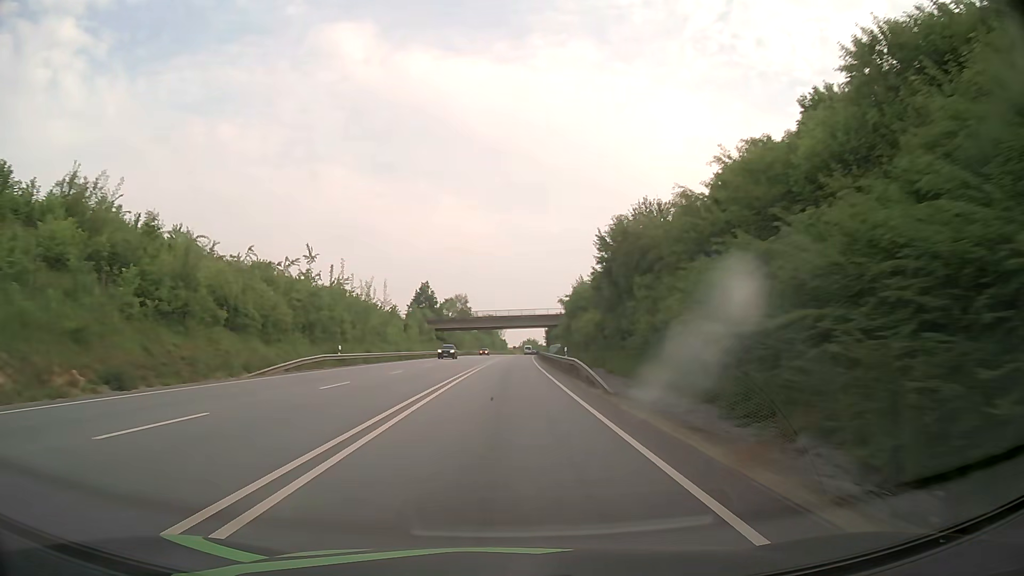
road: primary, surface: asphalt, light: Day
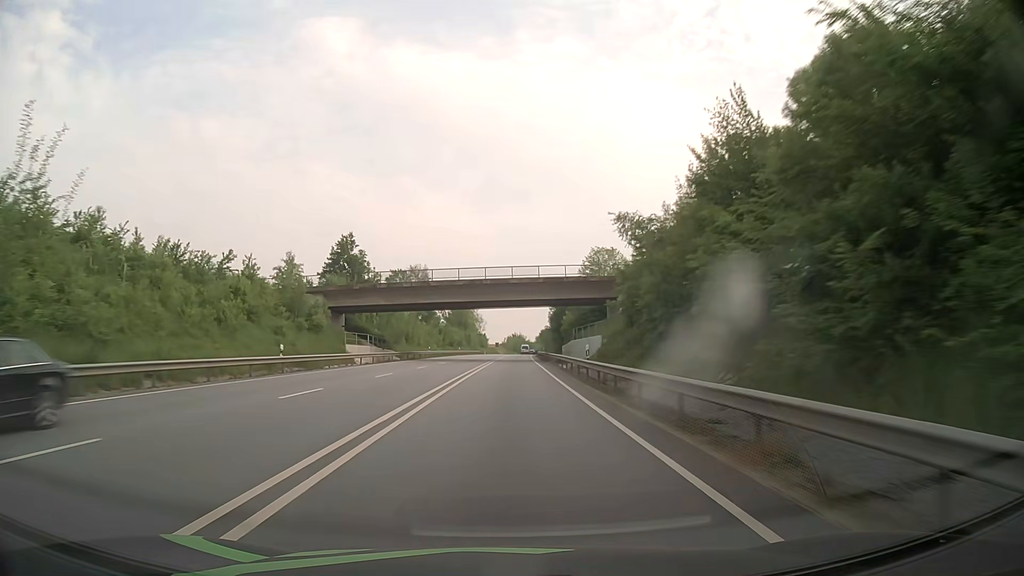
(+0.7, +63.4) m; +1°
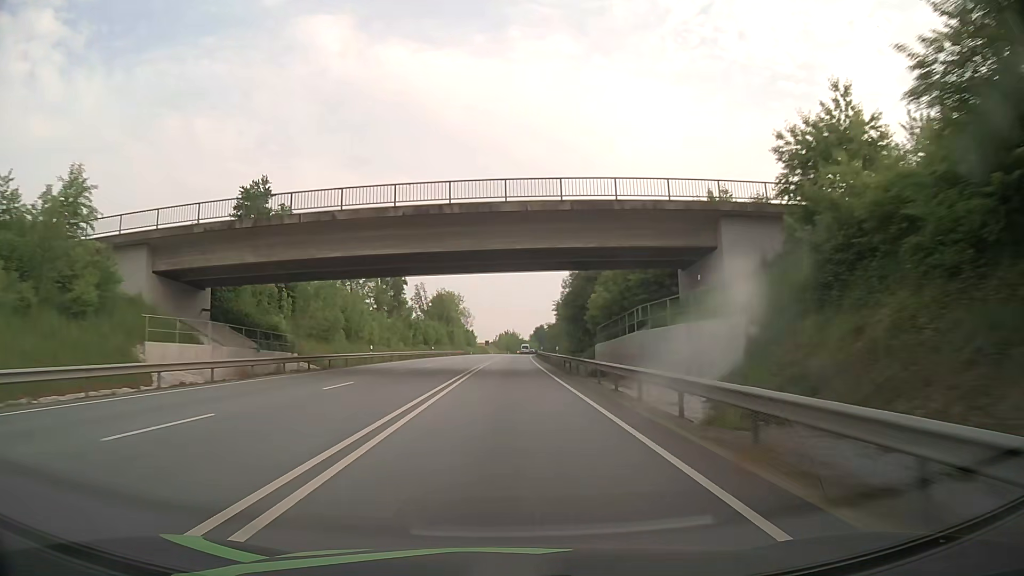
(+0.2, +31.8) m; +1°
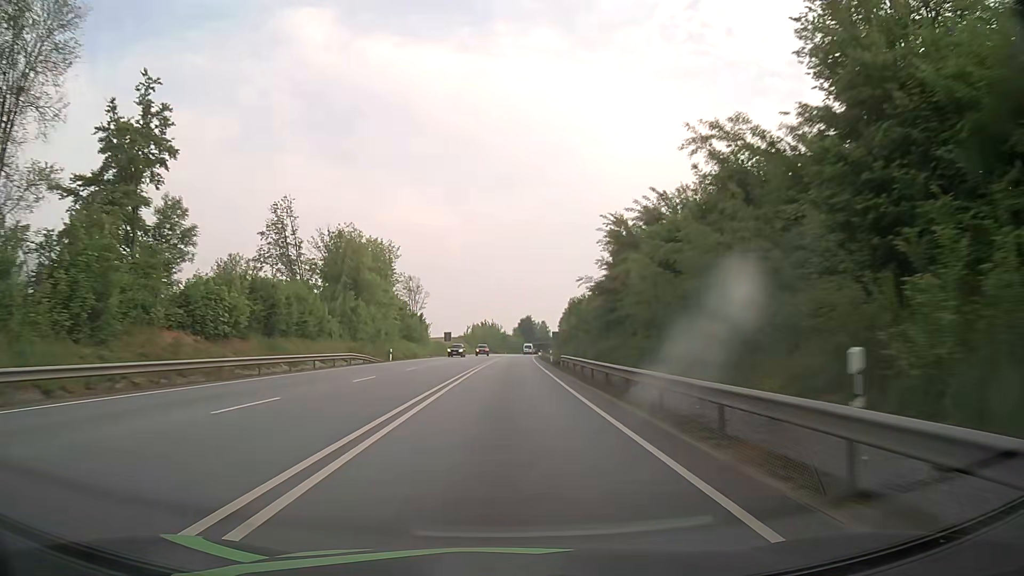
(+1.1, +79.3) m; +2°
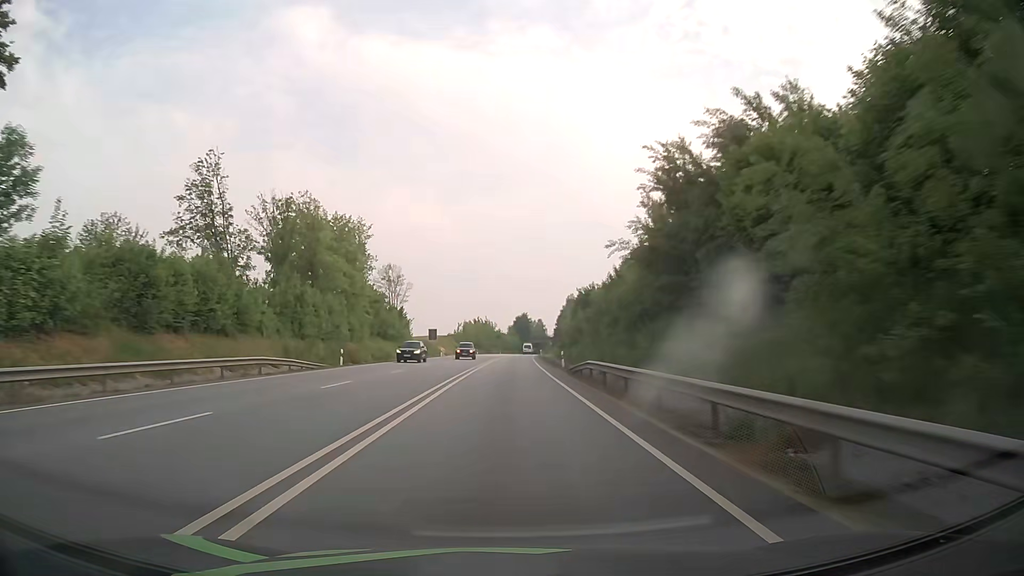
(+0.1, +15.9) m; 0°
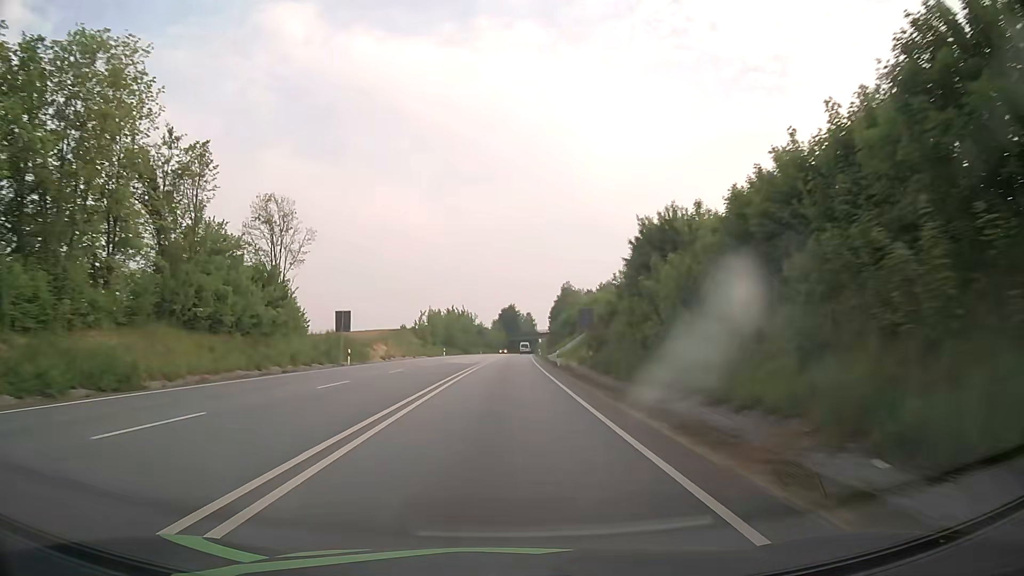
(+0.7, +47.6) m; +2°
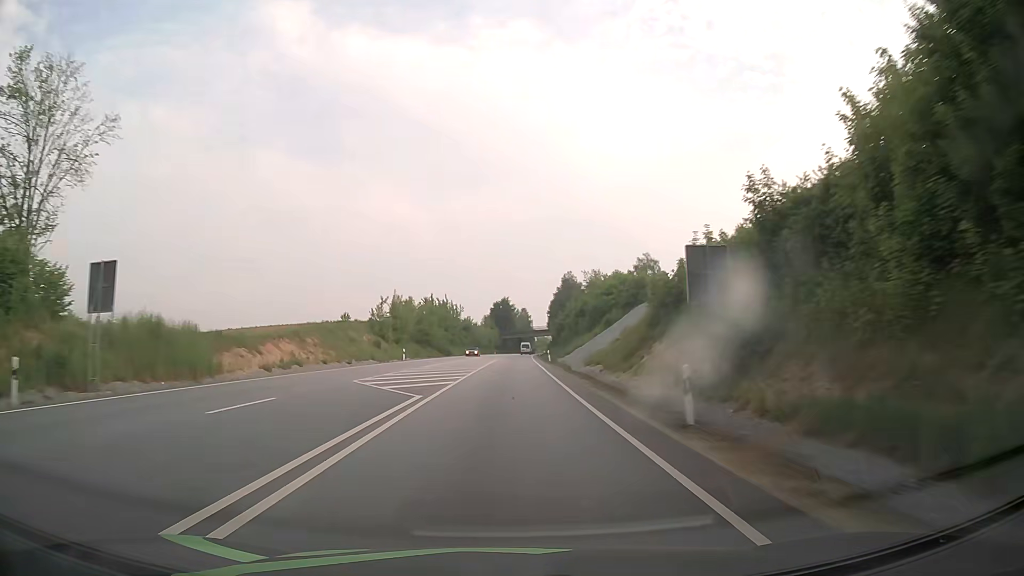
(+0.1, +31.7) m; 0°
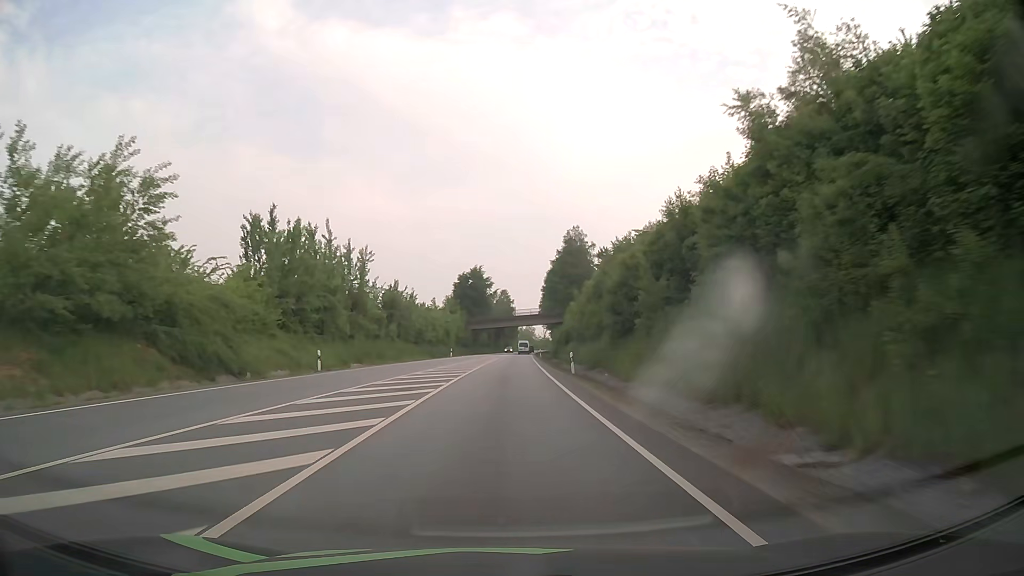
(+1.4, +79.3) m; +2°
(0, +10) (0, +20) (0, +30) (0, +40) (+1, +50) (+1, +60) (+1, +70) (+1, +80) (+2, +90) (+2, +100) m
